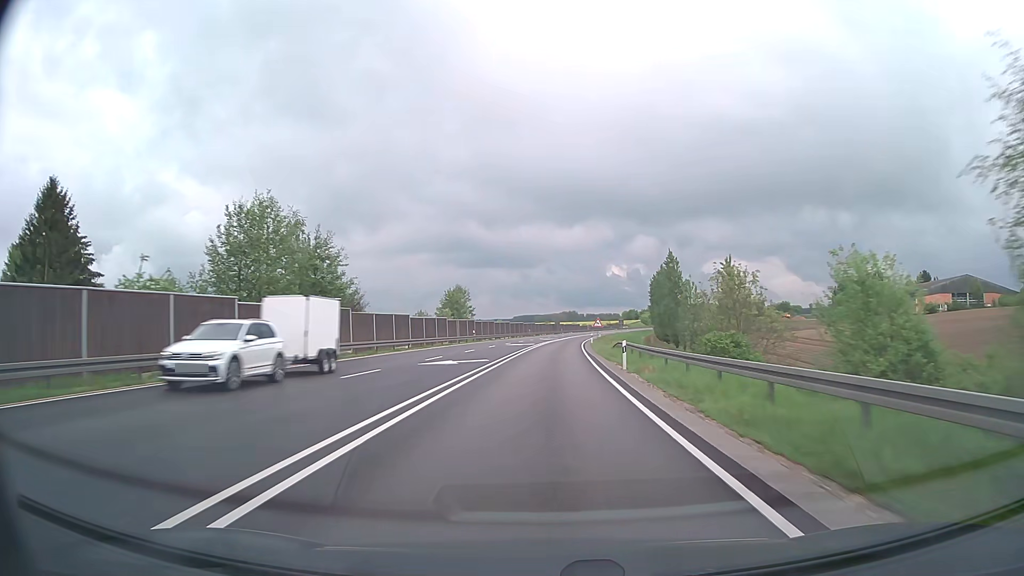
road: trunk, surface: asphalt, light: Day
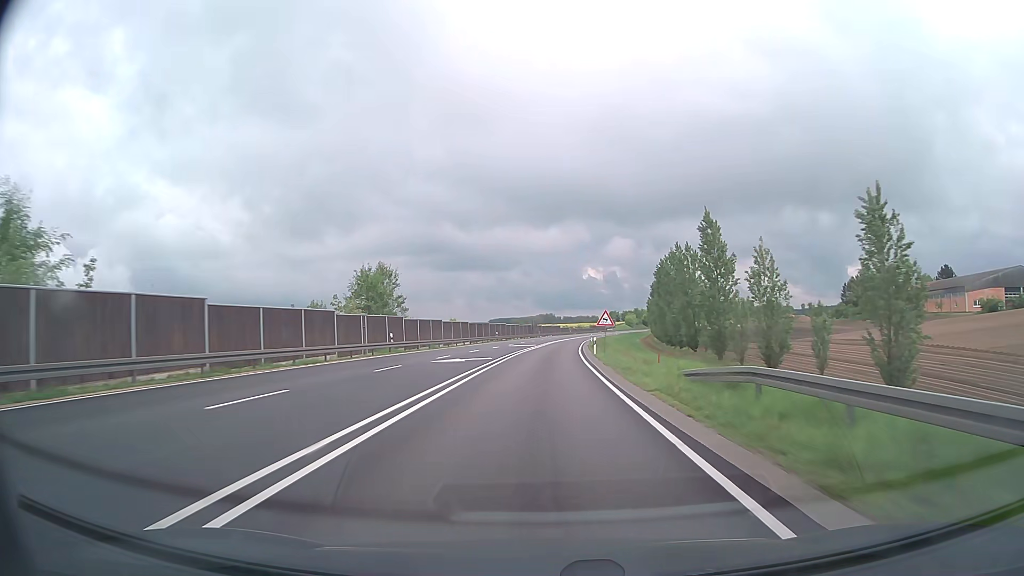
(+0.6, +31.9) m; +2°
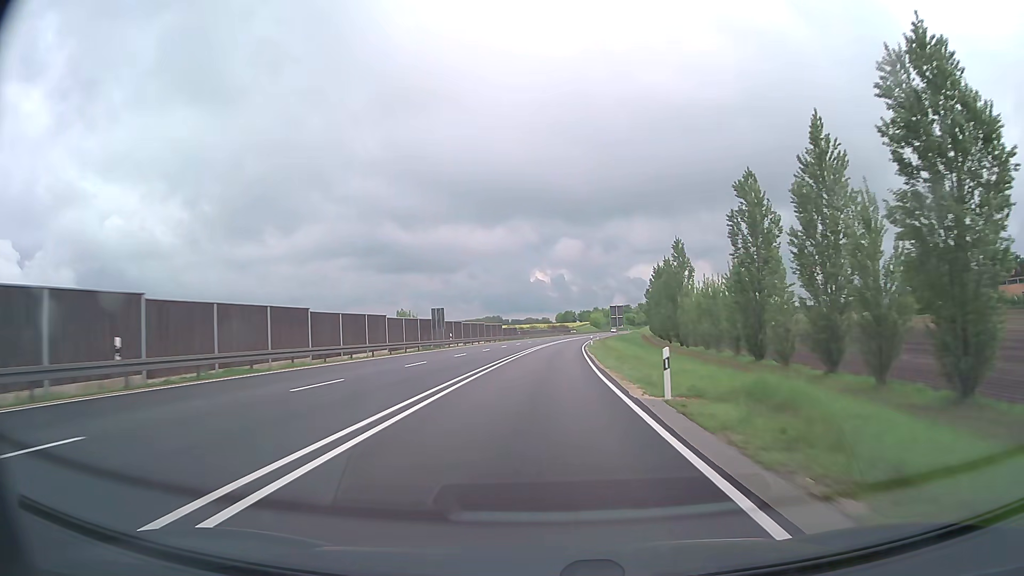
(+2.9, +79.7) m; +4°
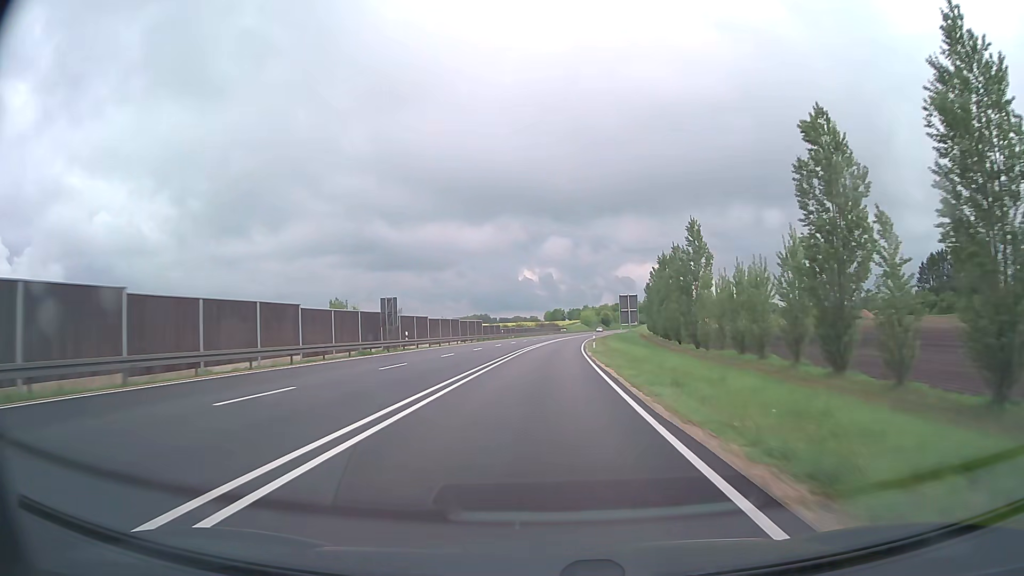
(+0.1, +15.9) m; +1°
(0, +10) (0, +20) (0, +30) (+1, +40) (+1, +50) (+2, +60) (+2, +70) (+3, +80) (+4, +90) (+5, +100) m
